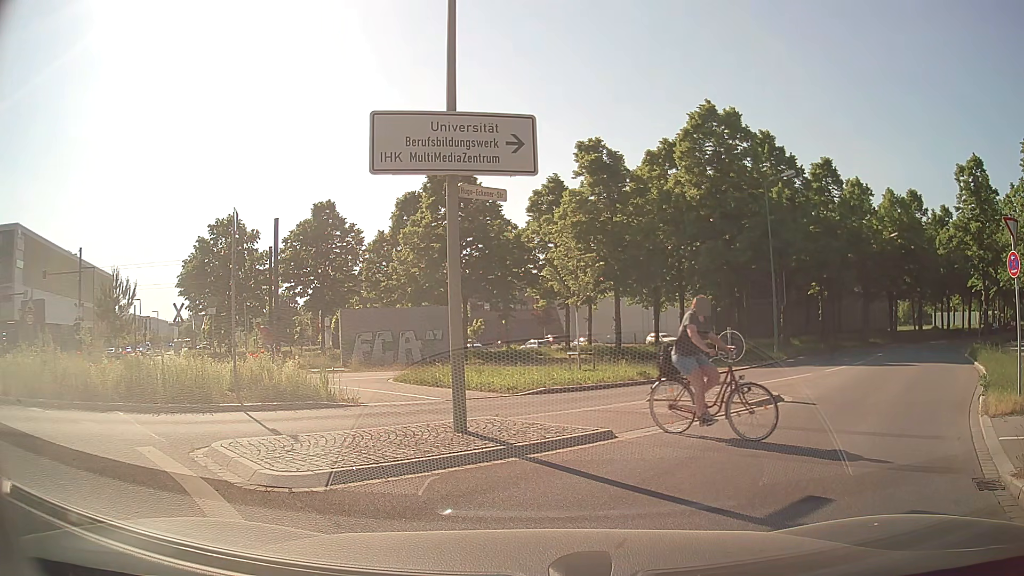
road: secondary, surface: asphalt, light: Day
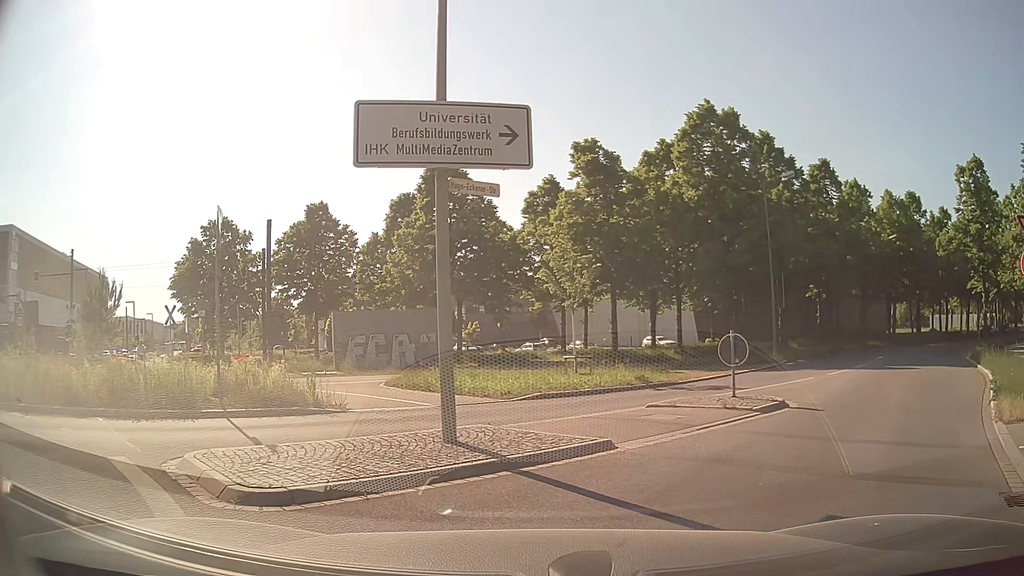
(0.0, +0.6) m; 0°
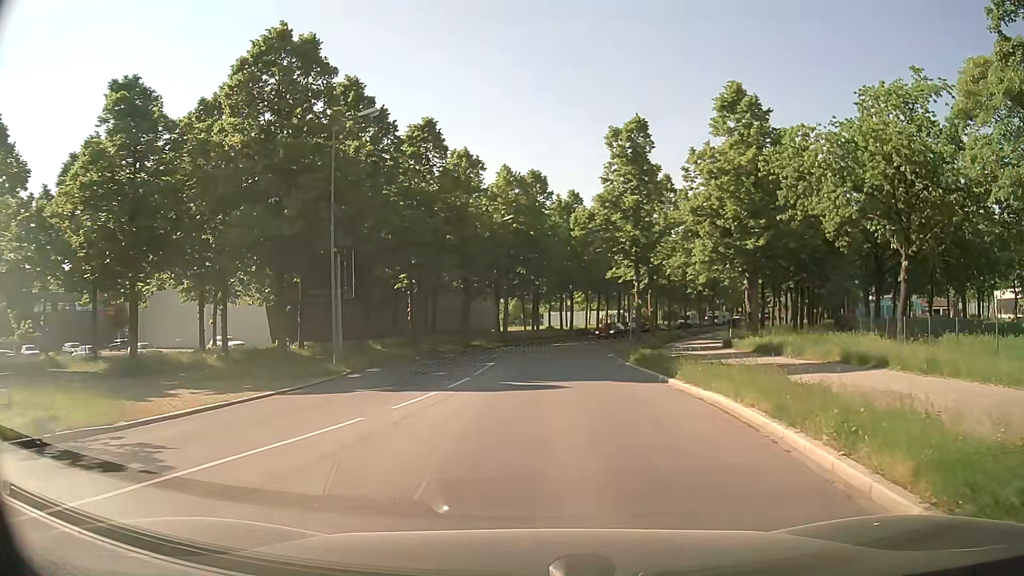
(+3.7, +10.3) m; +32°
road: residential
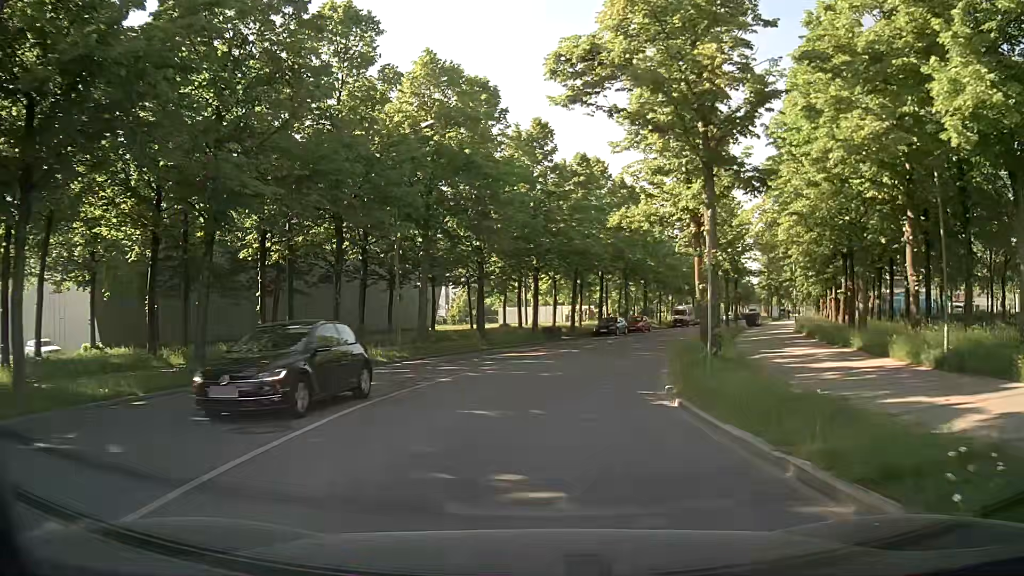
(+0.8, +23.6) m; +4°
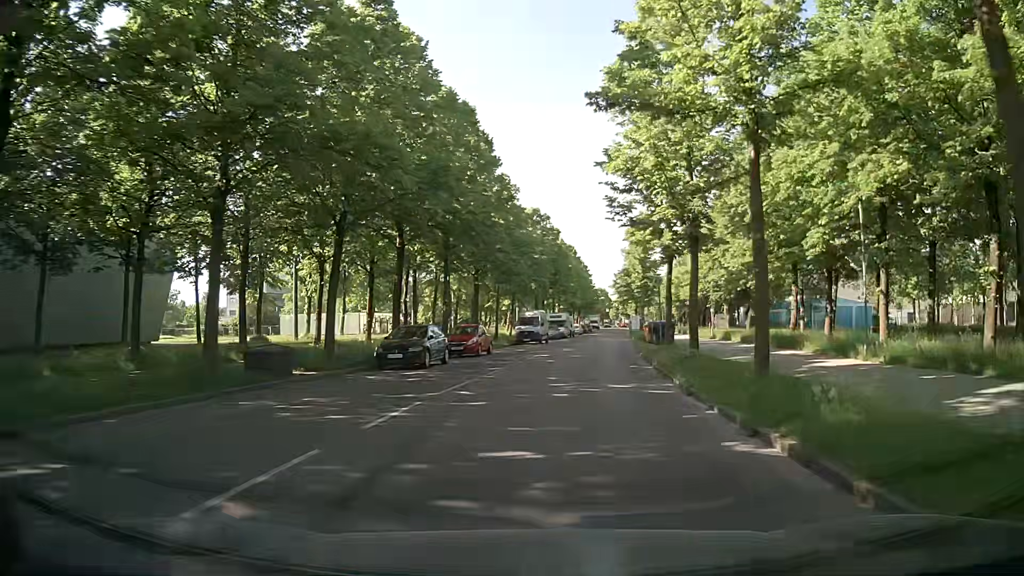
(+3.0, +28.3) m; +15°
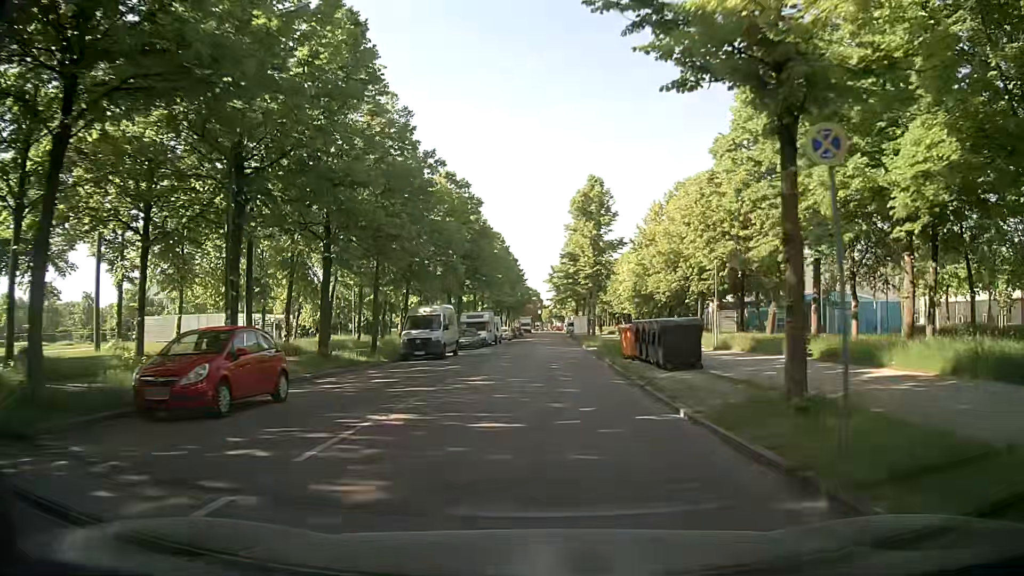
(+1.5, +19.9) m; +6°
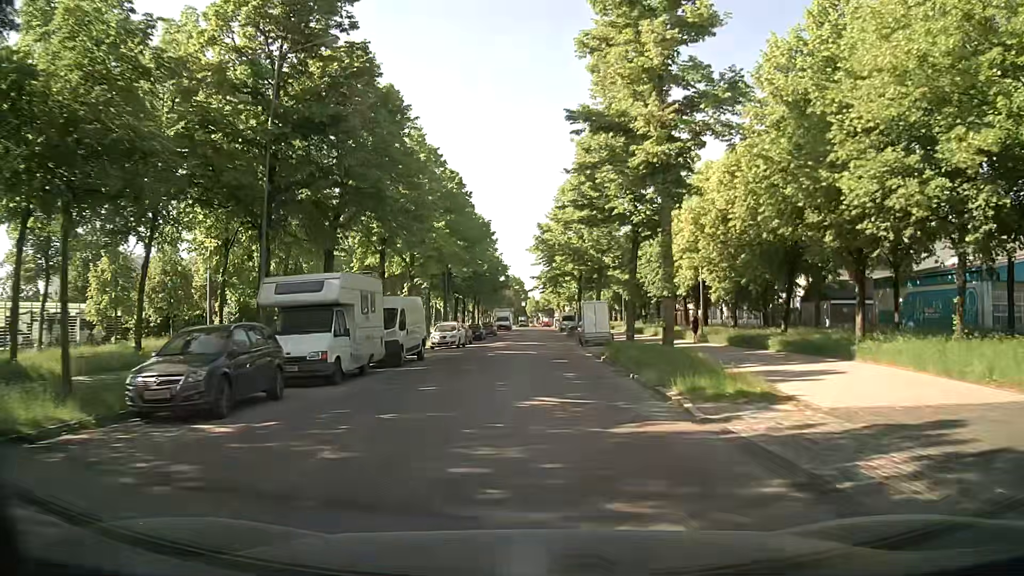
(+1.2, +36.3) m; +2°
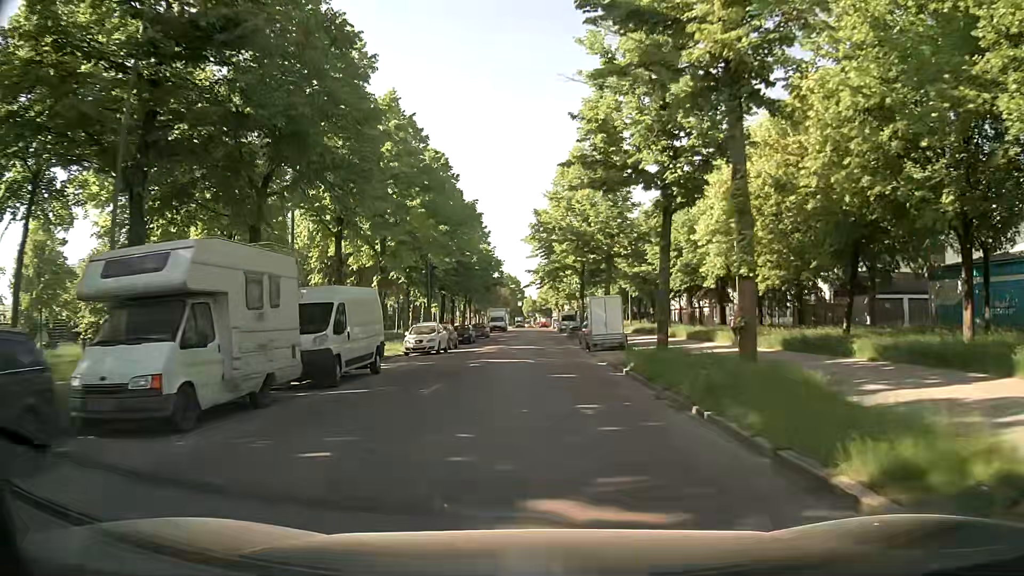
(0.0, +7.2) m; +1°
(0, +10) (0, +20) (0, +30) (0, +40) (0, +50) (0, +60) (0, +70) (0, +80) (0, +90) (+1, +100) m
